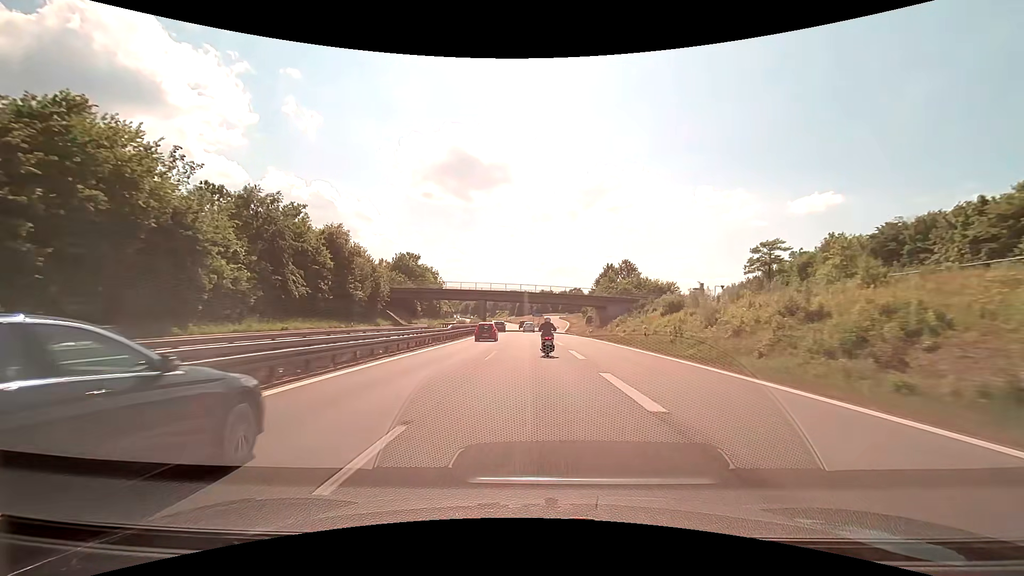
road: motorway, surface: asphalt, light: Day
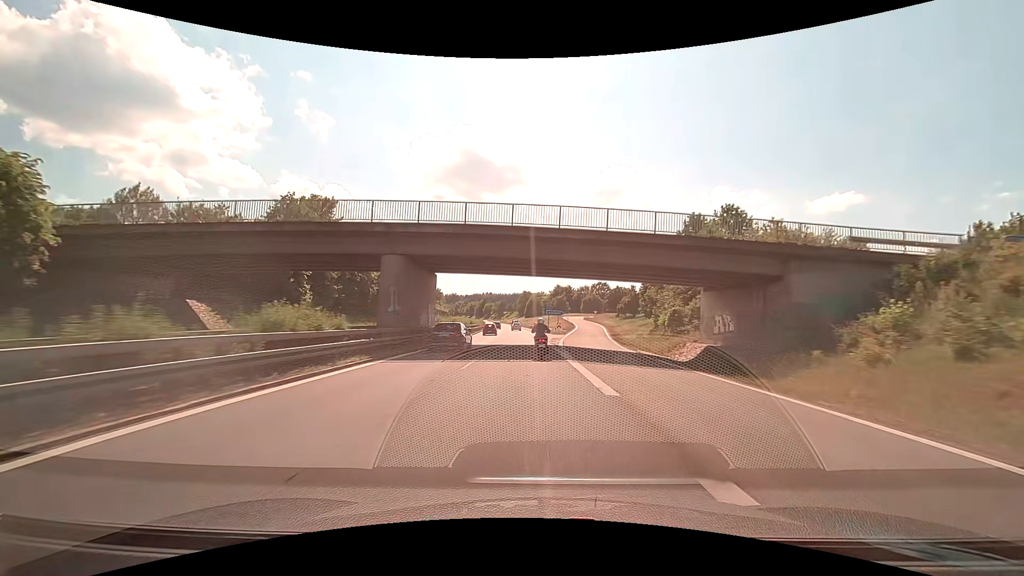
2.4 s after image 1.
(-0.7, +57.3) m; -1°
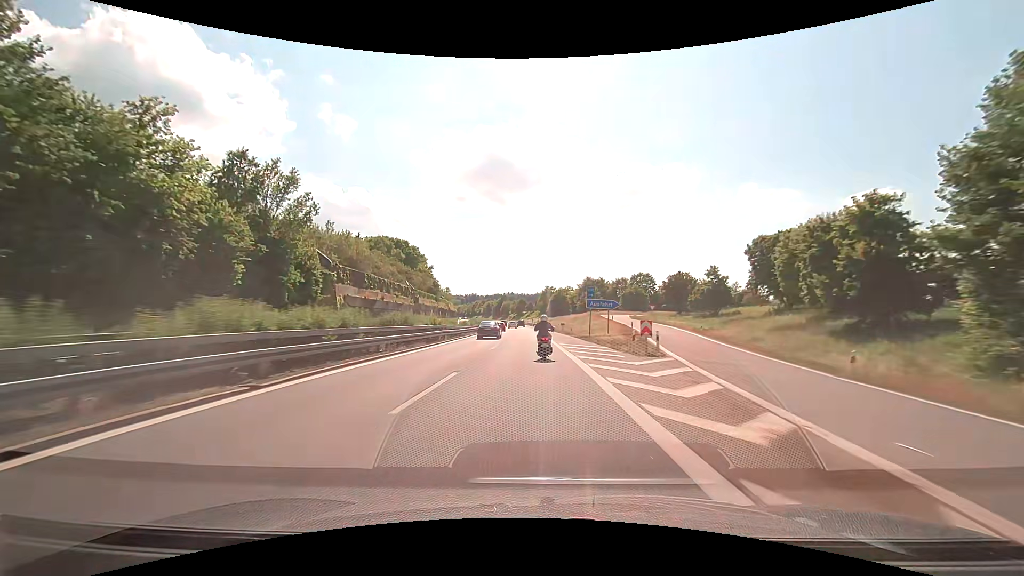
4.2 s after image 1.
(-0.7, +43.7) m; -2°
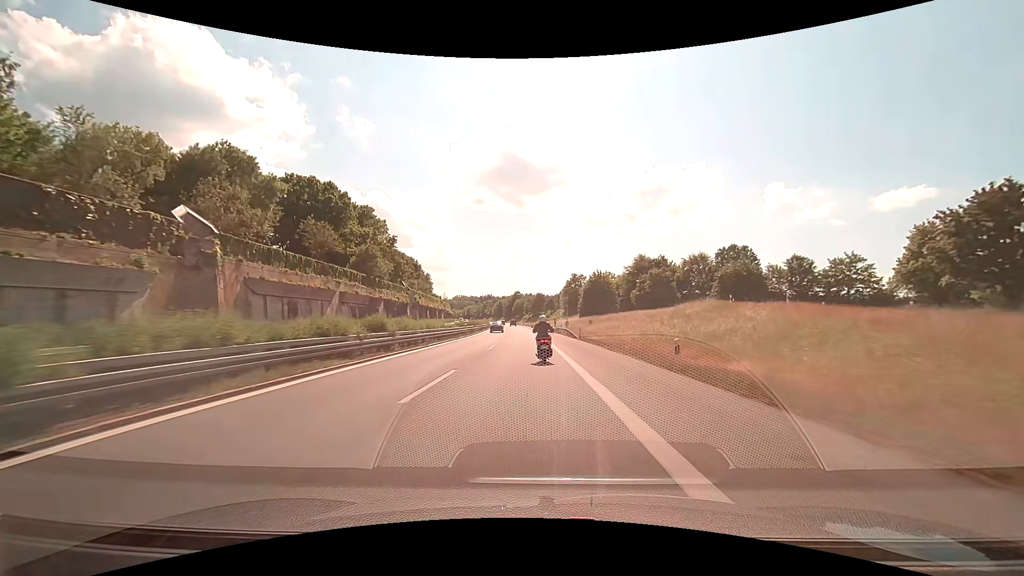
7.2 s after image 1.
(-2.0, +70.5) m; -3°
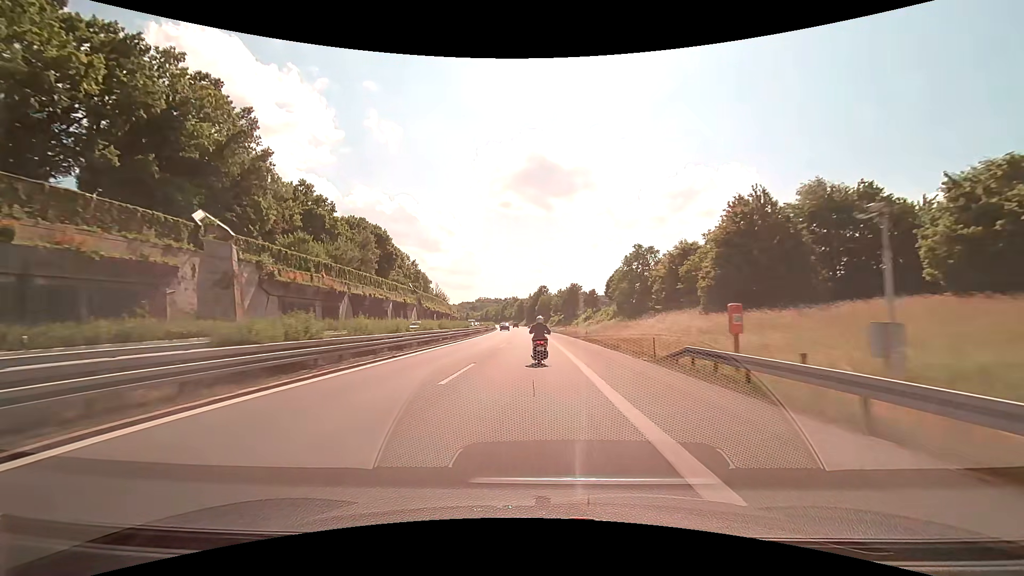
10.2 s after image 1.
(-1.7, +69.5) m; -3°
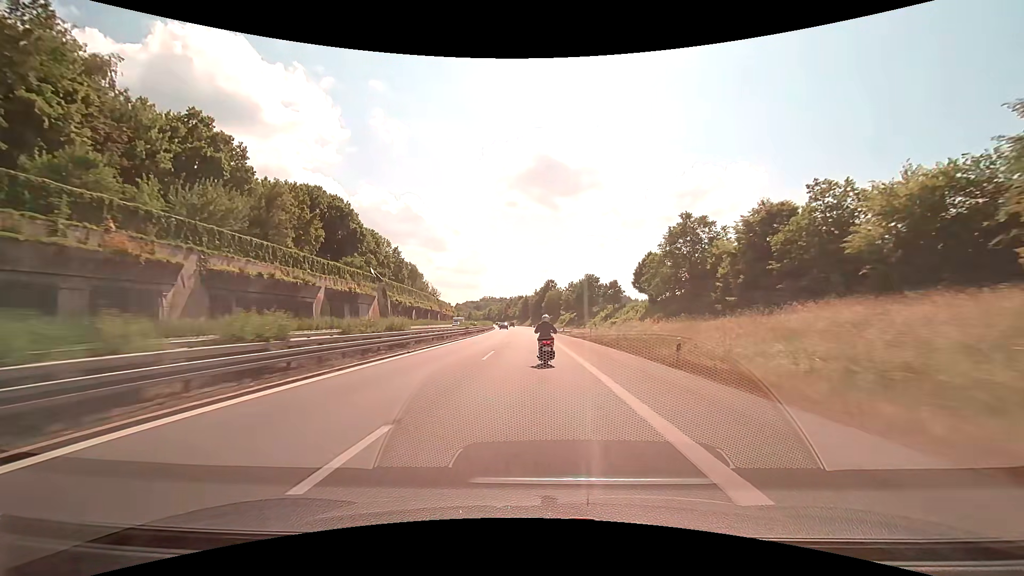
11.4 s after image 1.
(-0.2, +28.2) m; 0°
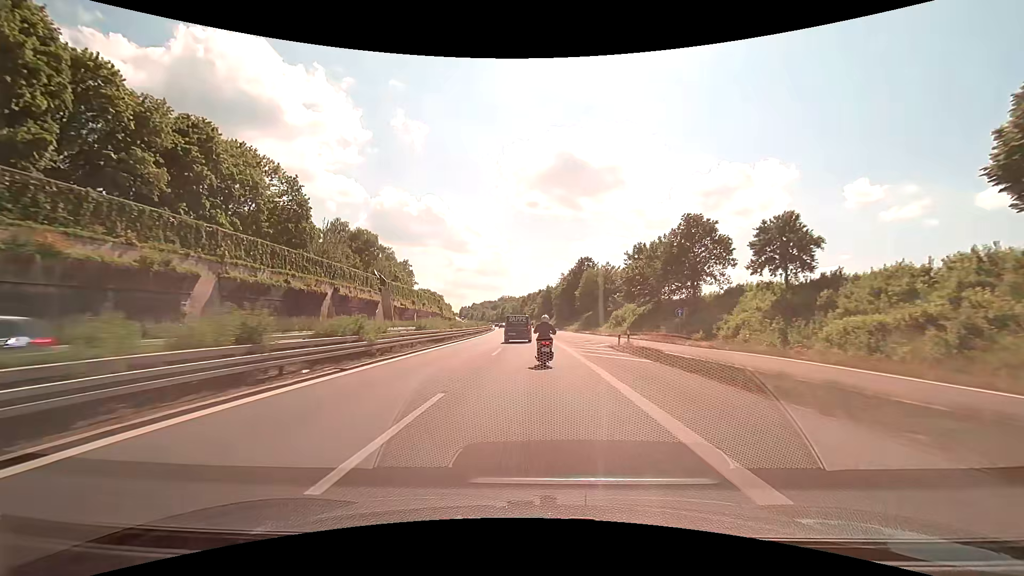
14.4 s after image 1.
(-1.8, +69.0) m; -3°
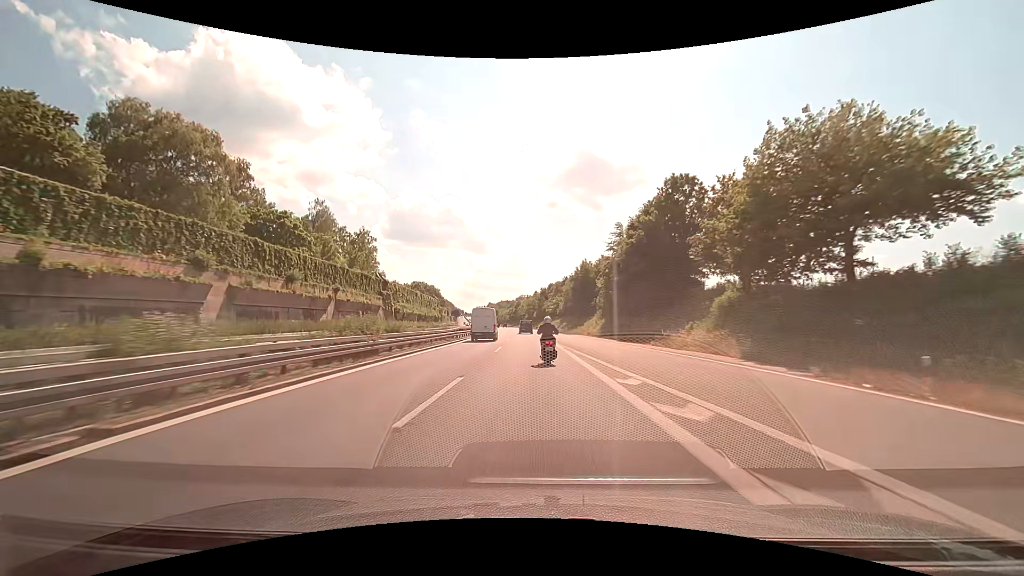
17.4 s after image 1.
(-1.3, +68.9) m; -2°
(0, +10) (0, +20) (0, +30) (-1, +40) (-1, +50) (-1, +60) (-2, +70) (-2, +80) (-3, +90) (-4, +100) m
